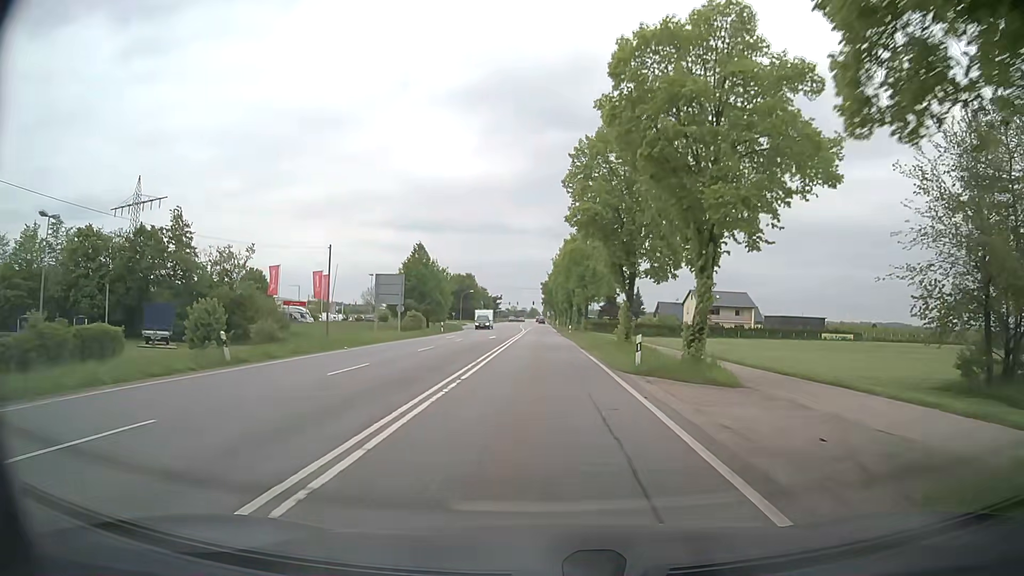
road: secondary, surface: asphalt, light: Day
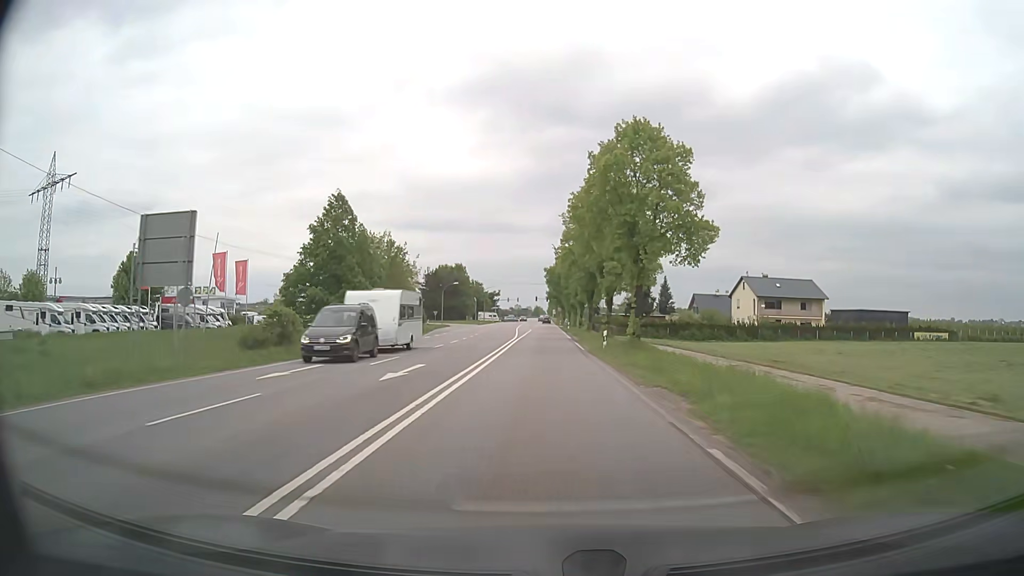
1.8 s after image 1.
(0.0, +32.5) m; 0°
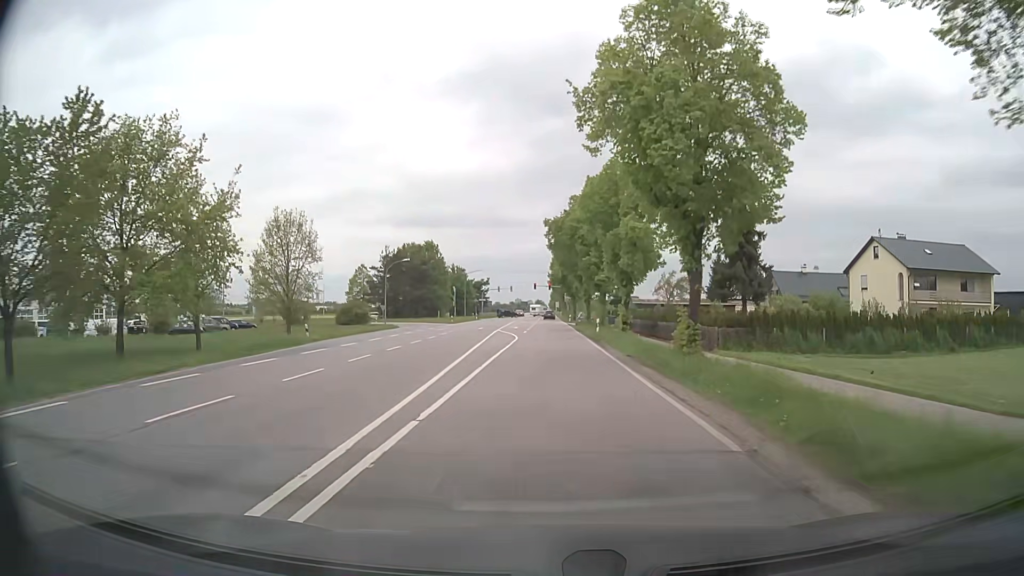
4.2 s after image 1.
(-0.1, +41.3) m; 0°
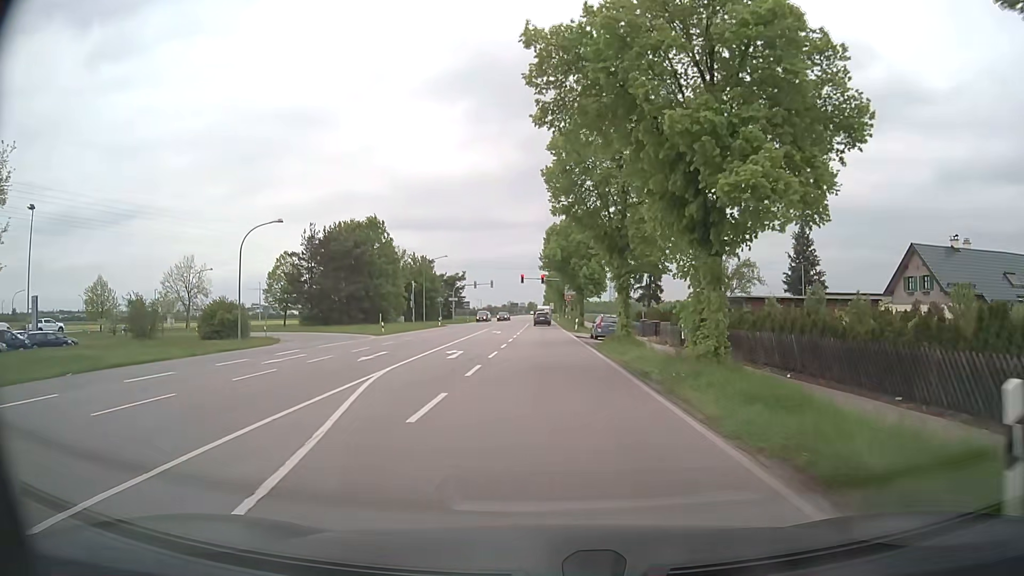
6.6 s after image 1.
(+0.2, +33.9) m; 0°
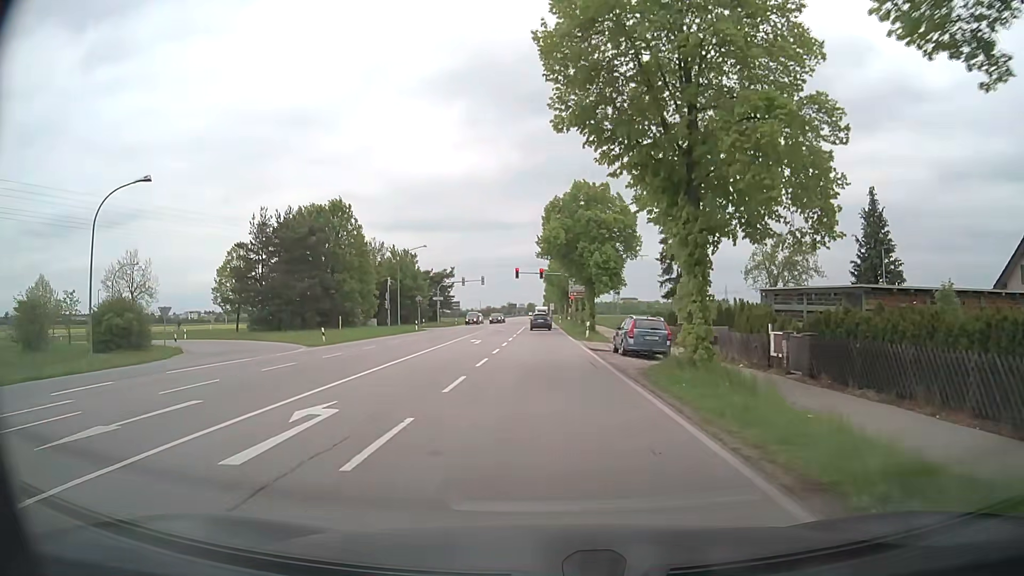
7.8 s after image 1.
(+0.1, +14.4) m; 0°
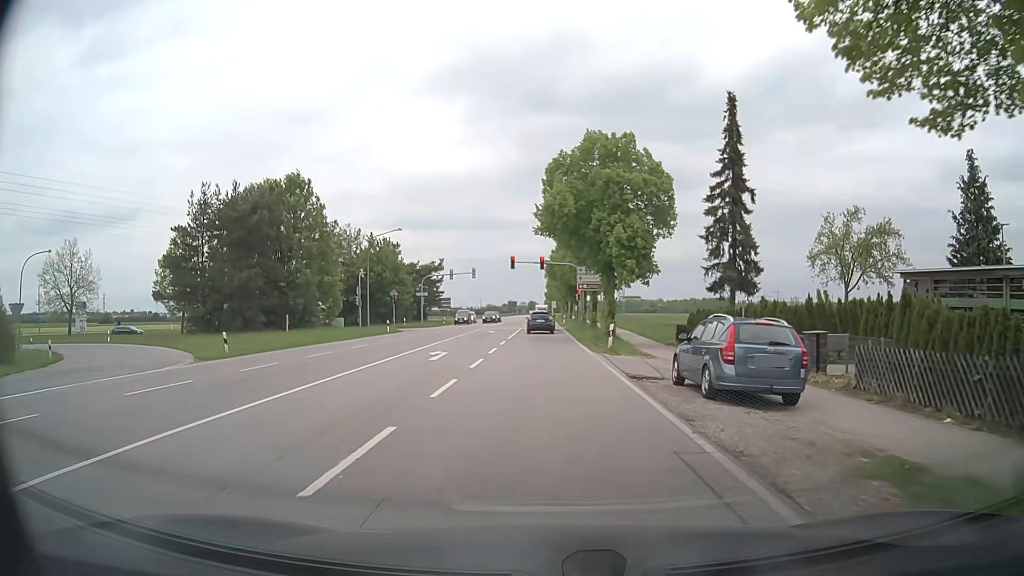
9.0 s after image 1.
(0.0, +12.7) m; 0°
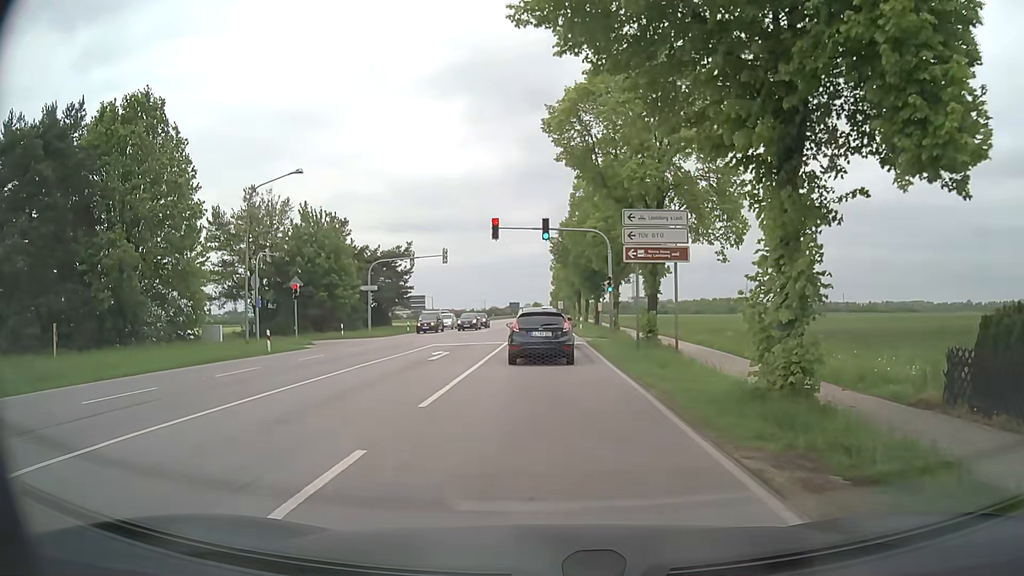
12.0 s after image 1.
(0.0, +24.9) m; 0°
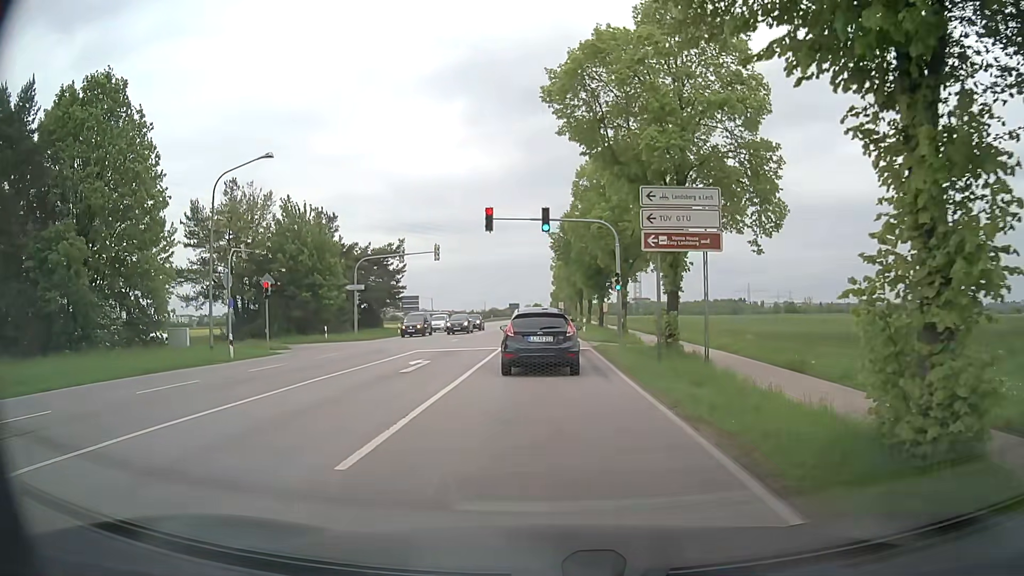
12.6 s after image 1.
(0.0, +3.8) m; 0°
(0, +10) (0, +20) (0, +30) (0, +40) (0, +50) (0, +60) (0, +70) (0, +80) (0, +90) (0, +100) m
